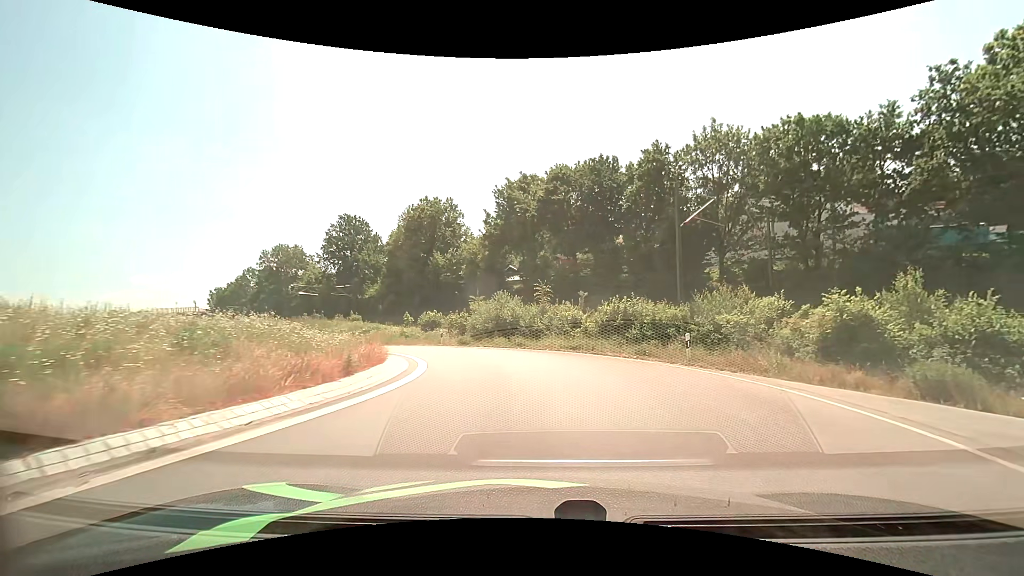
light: Day
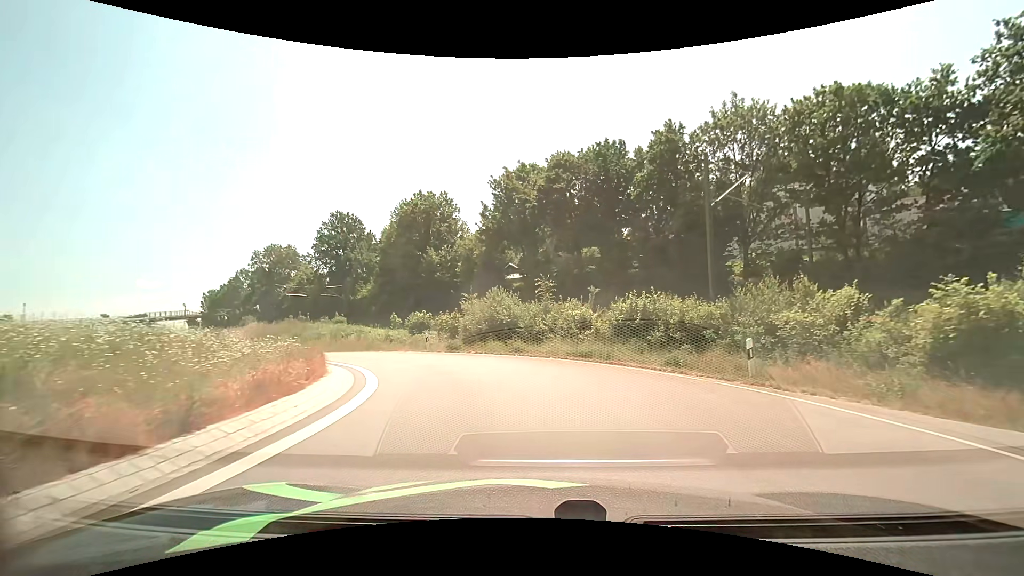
(0.0, +4.7) m; 0°
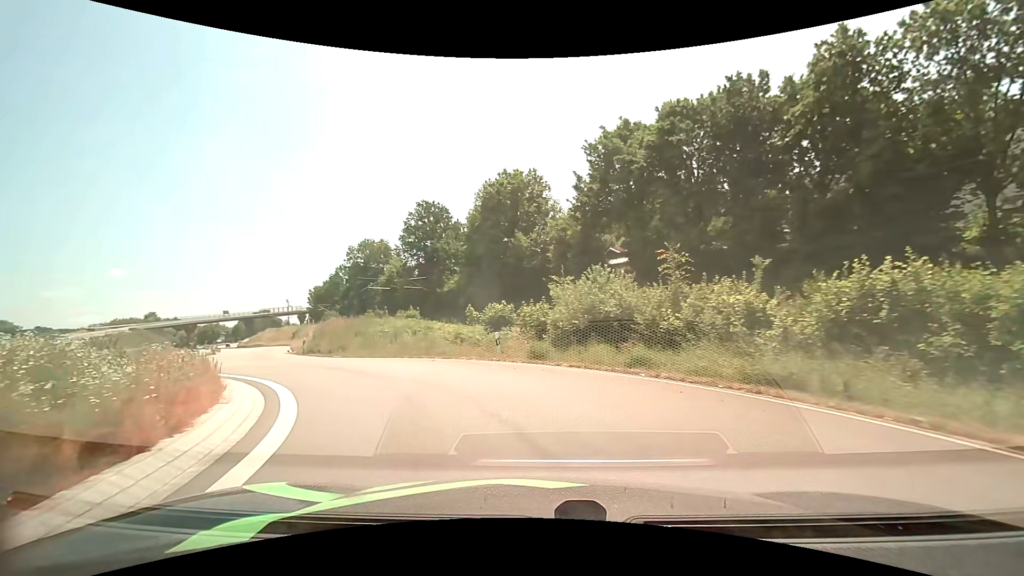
(-0.5, +9.3) m; -10°
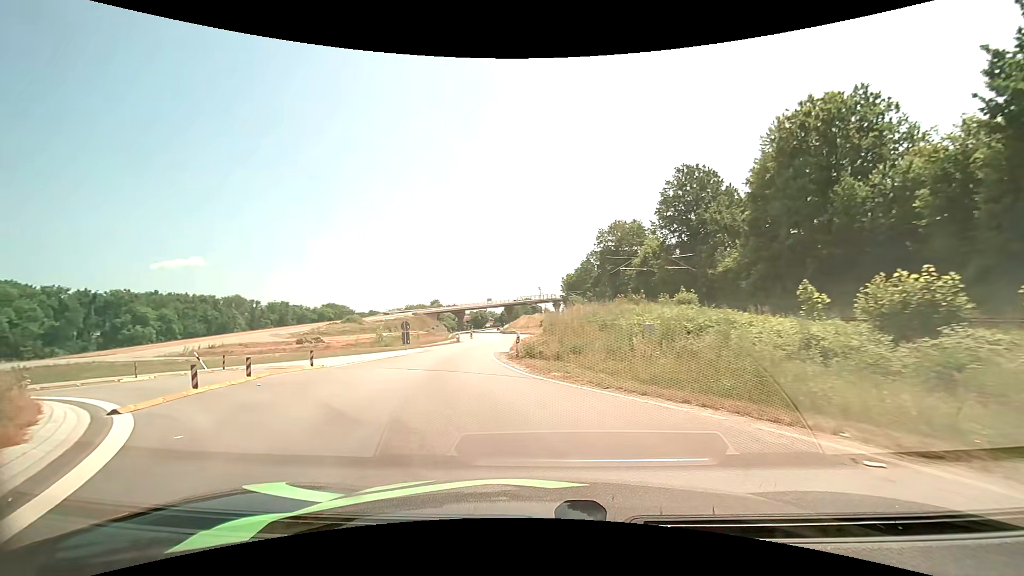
(-3.6, +13.4) m; -29°
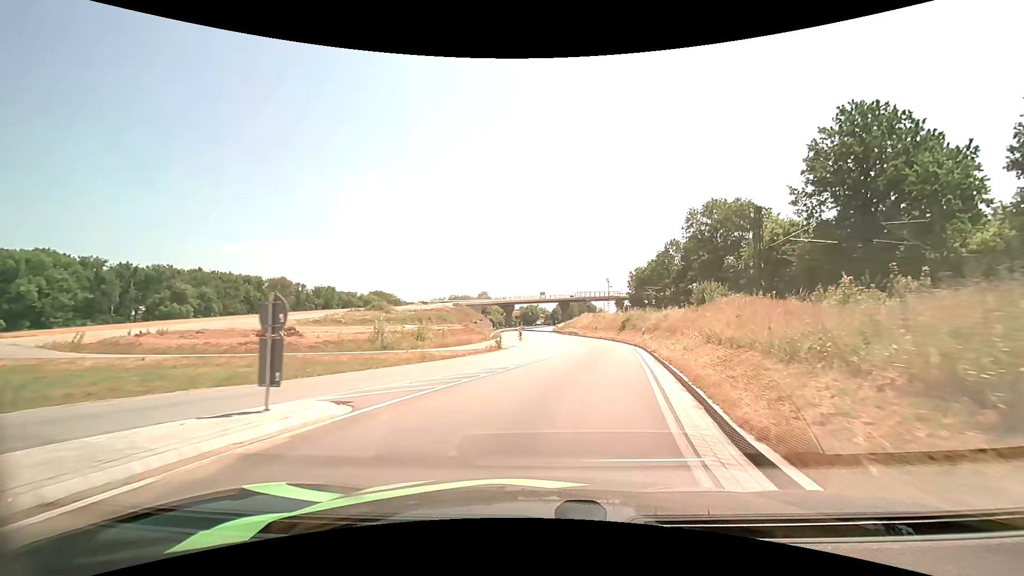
(-3.5, +22.9) m; -8°
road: primary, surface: asphalt
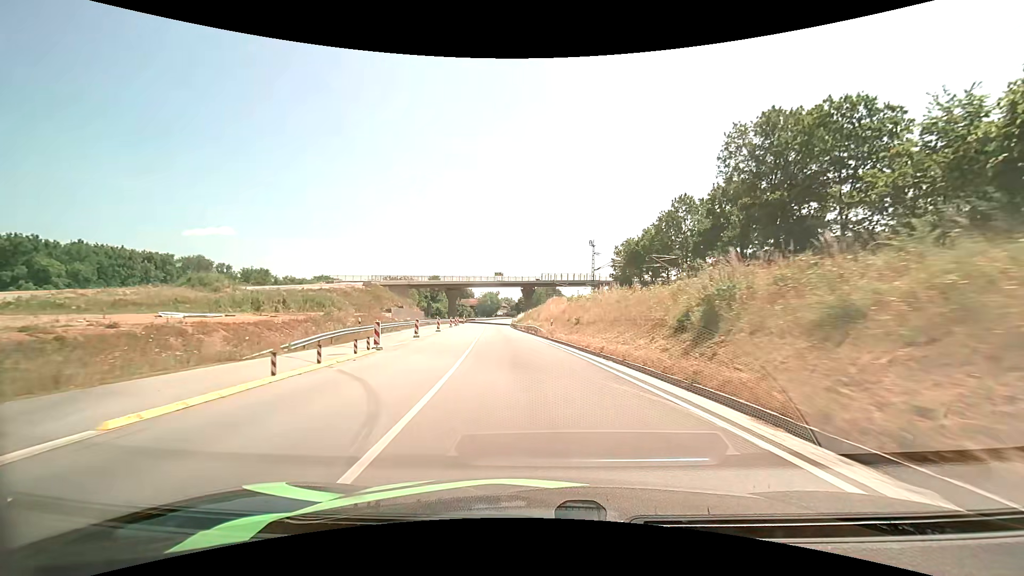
(+4.4, +40.5) m; +5°
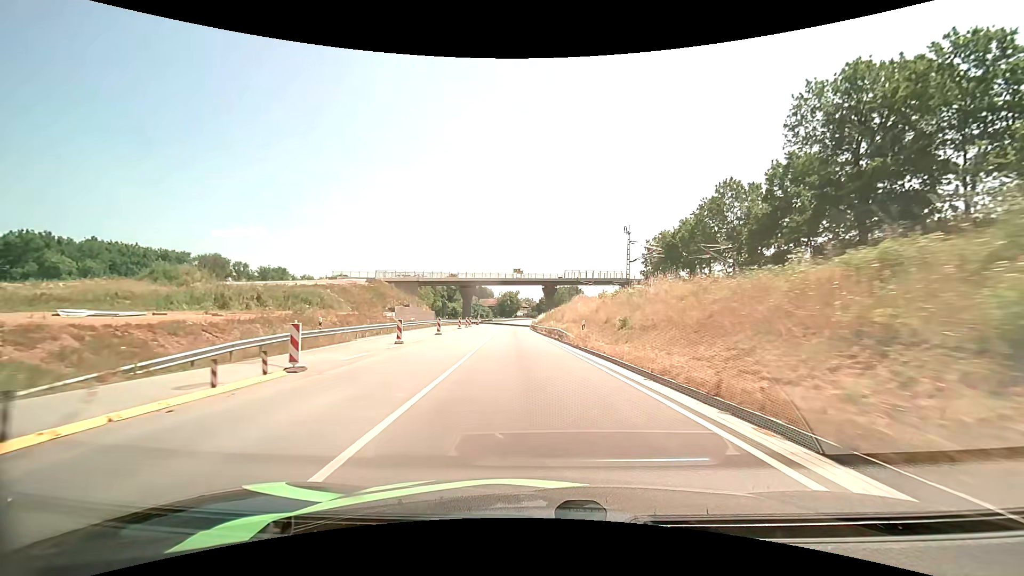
(-0.2, +9.8) m; -3°
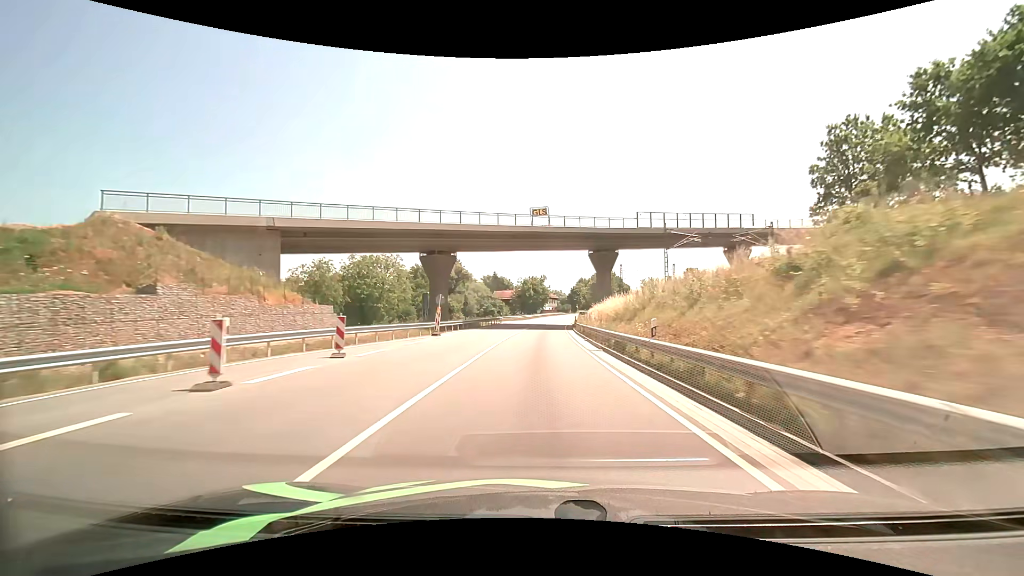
(-2.7, +55.5) m; -3°
(0, +10) (0, +20) (0, +30) (0, +40) (+1, +50) (+1, +60) (+2, +70) (+2, +80) (+3, +90) (+4, +100) m
